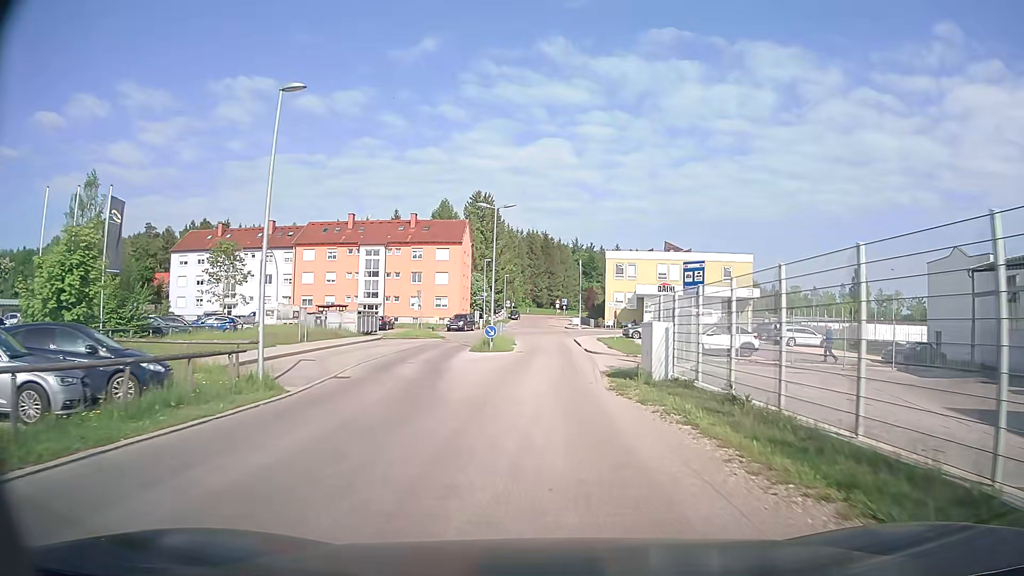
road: unclassified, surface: asphalt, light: Day
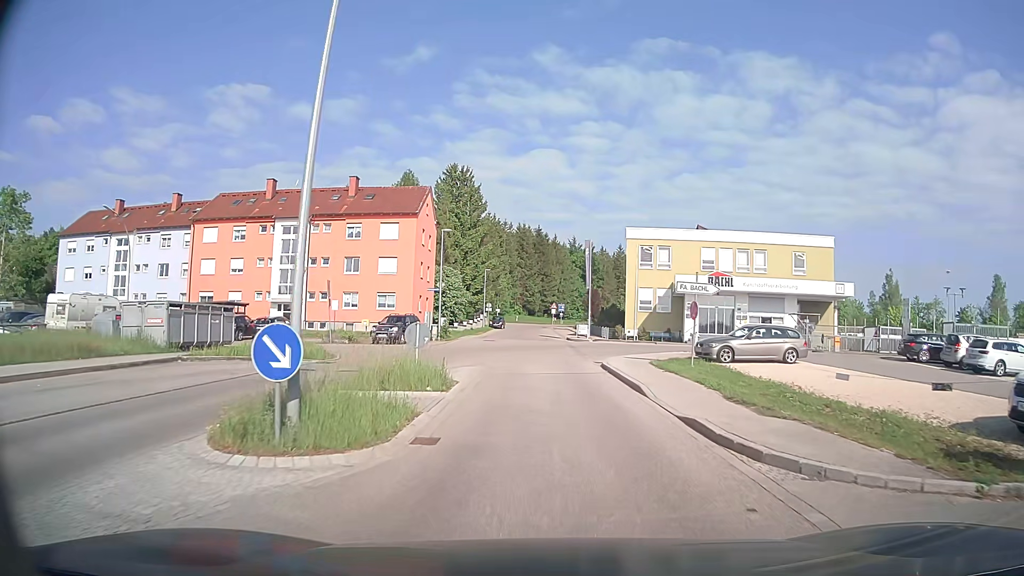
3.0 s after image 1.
(+0.2, +26.1) m; +1°
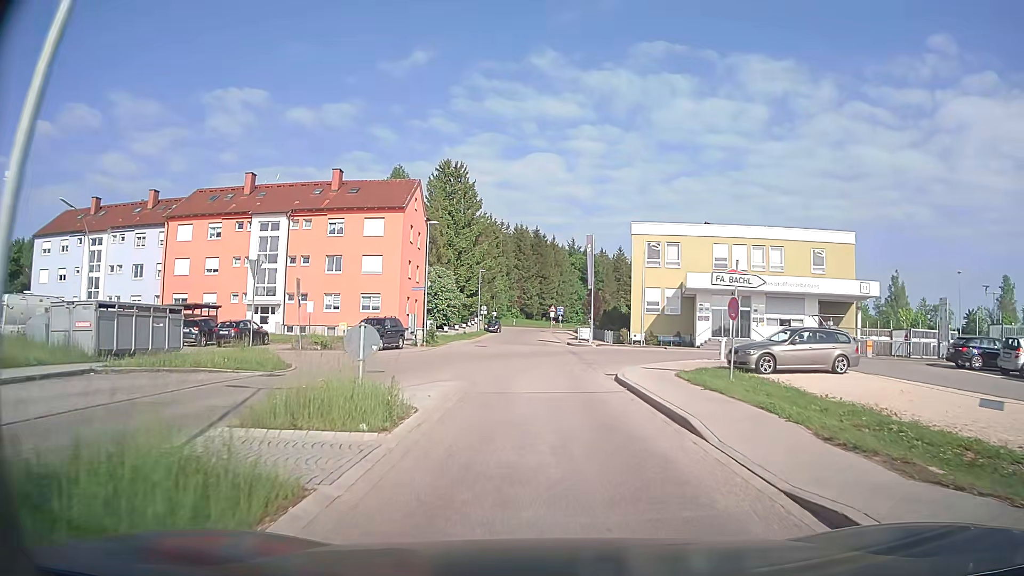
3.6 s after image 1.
(0.0, +4.7) m; 0°
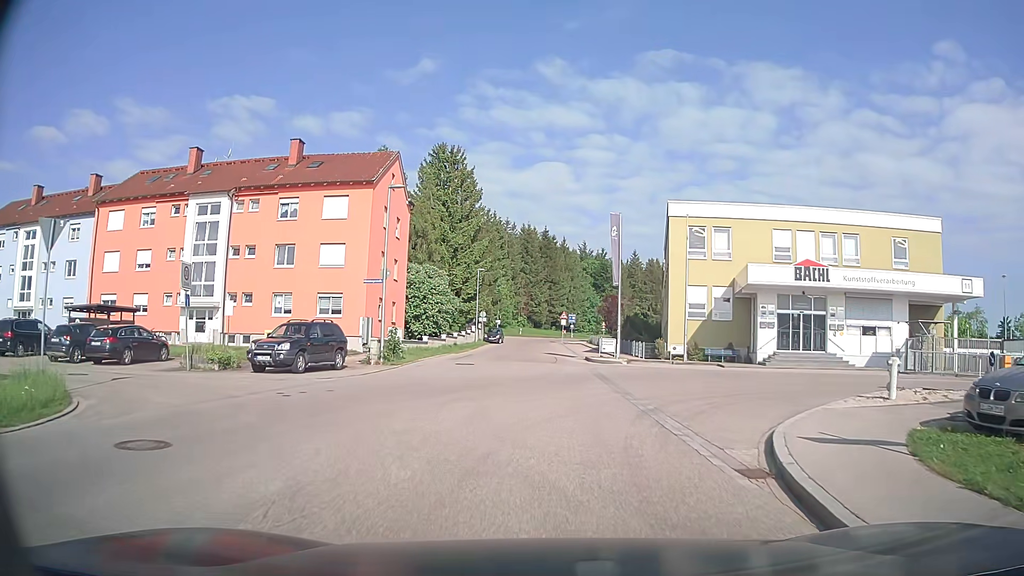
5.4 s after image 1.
(-0.1, +12.1) m; -1°
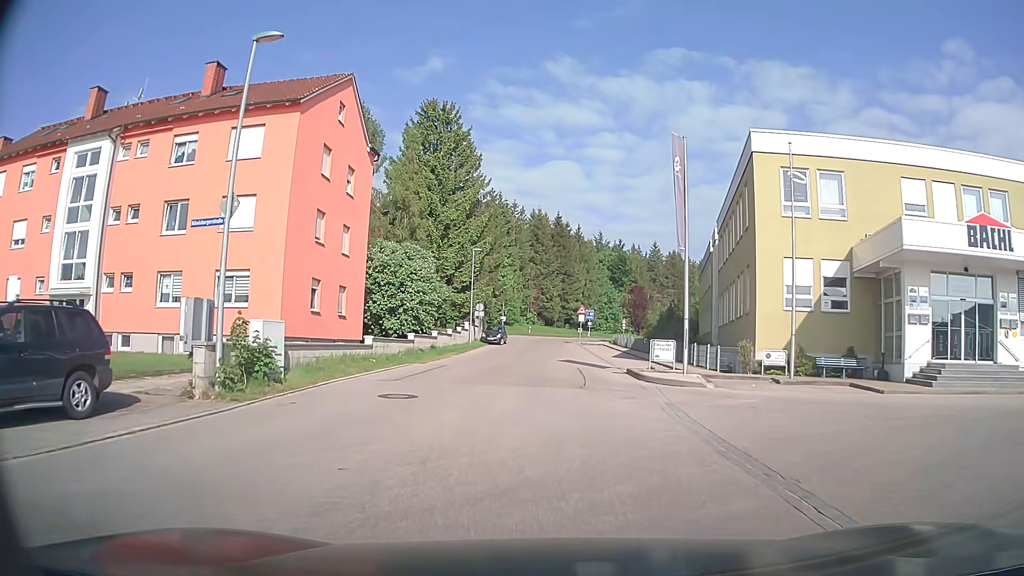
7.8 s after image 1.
(-0.1, +14.9) m; 0°
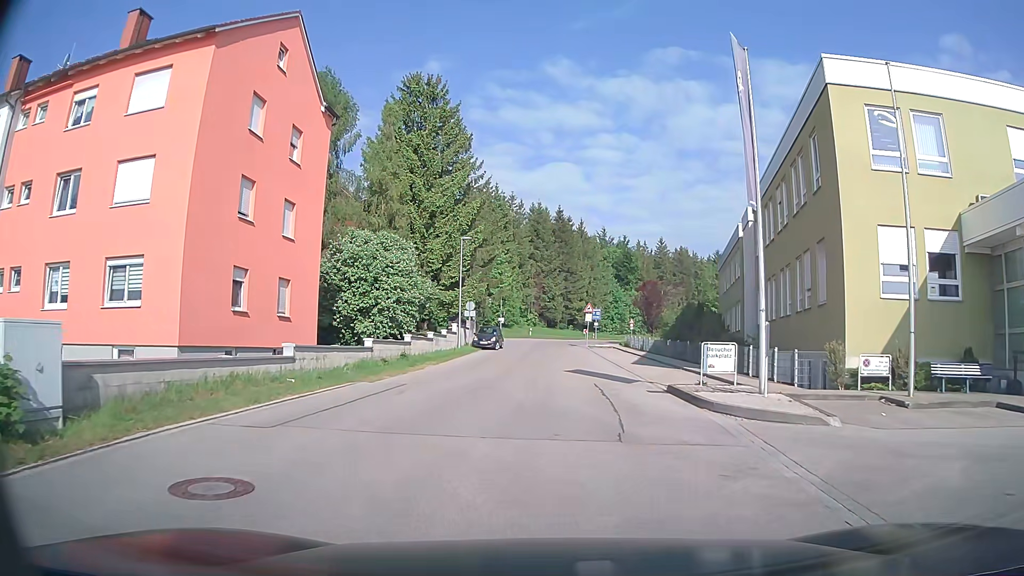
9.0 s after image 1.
(-0.1, +7.9) m; 0°
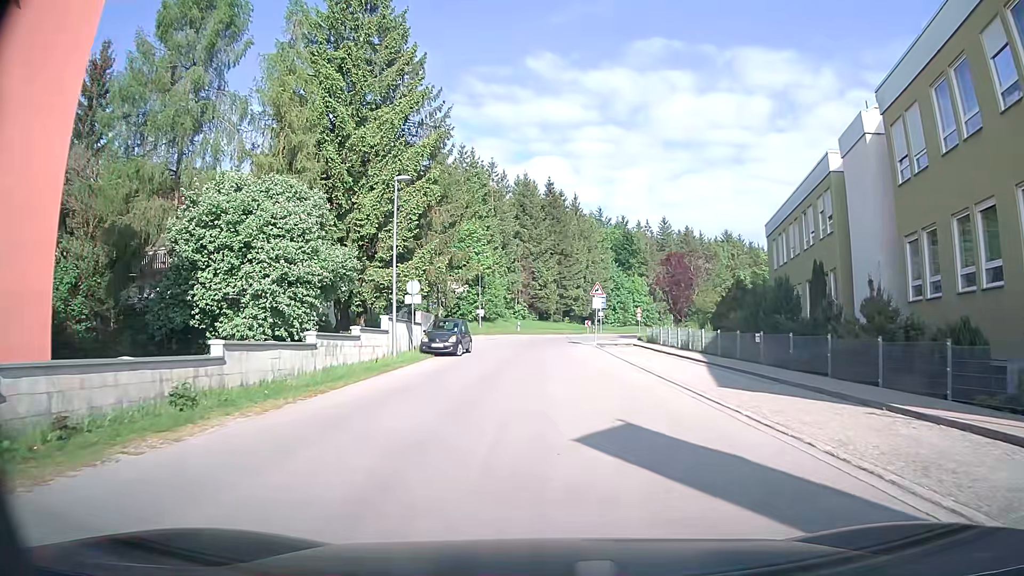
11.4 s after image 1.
(+0.1, +17.0) m; +2°
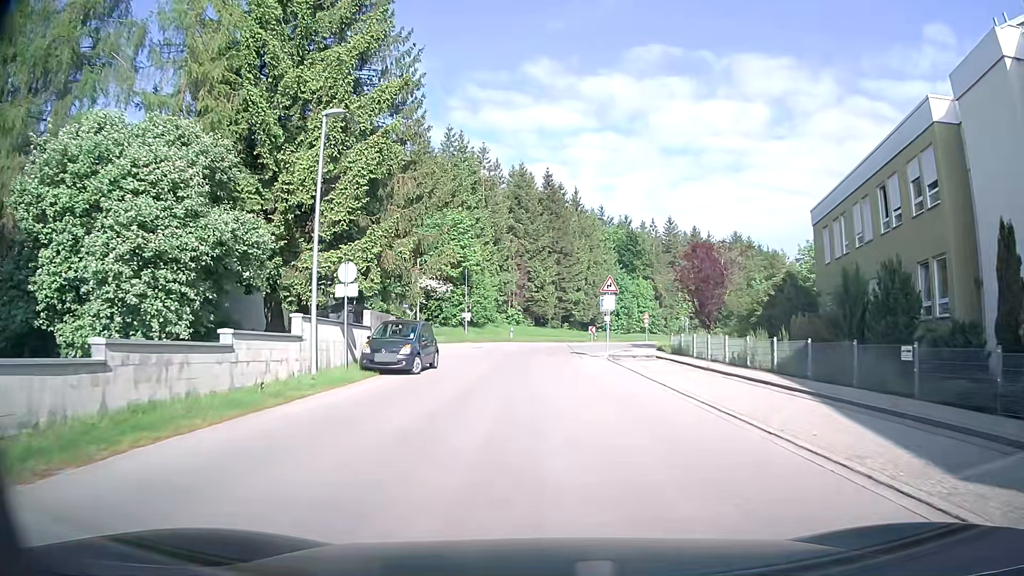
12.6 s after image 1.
(-0.1, +9.2) m; +1°
(0, +10) (-1, +20) (-1, +30) (-1, +40) (-2, +50) (-2, +60) (0, +70) (+4, +79) (+8, +88) (+13, +97) m
